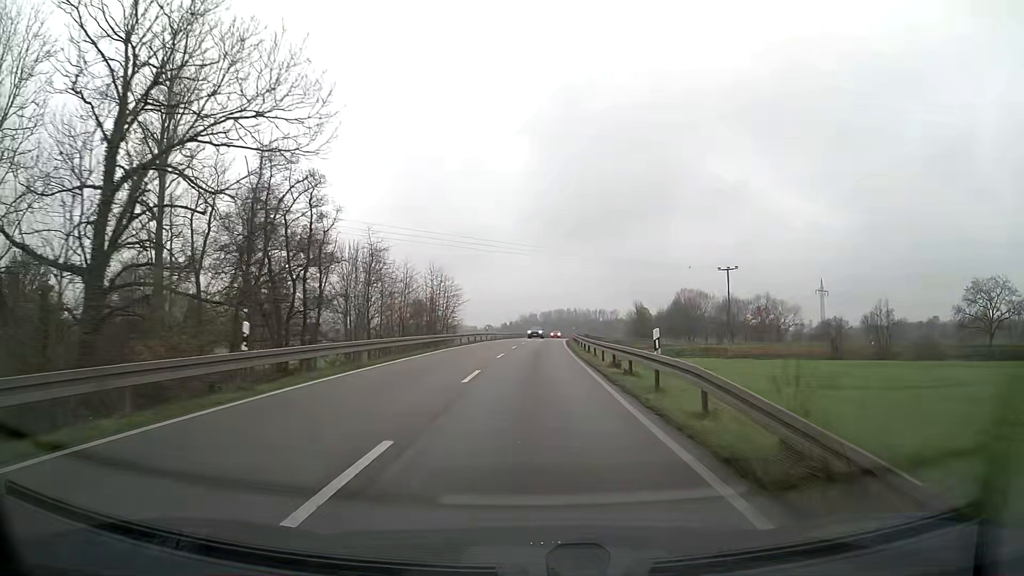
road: secondary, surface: asphalt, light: Day
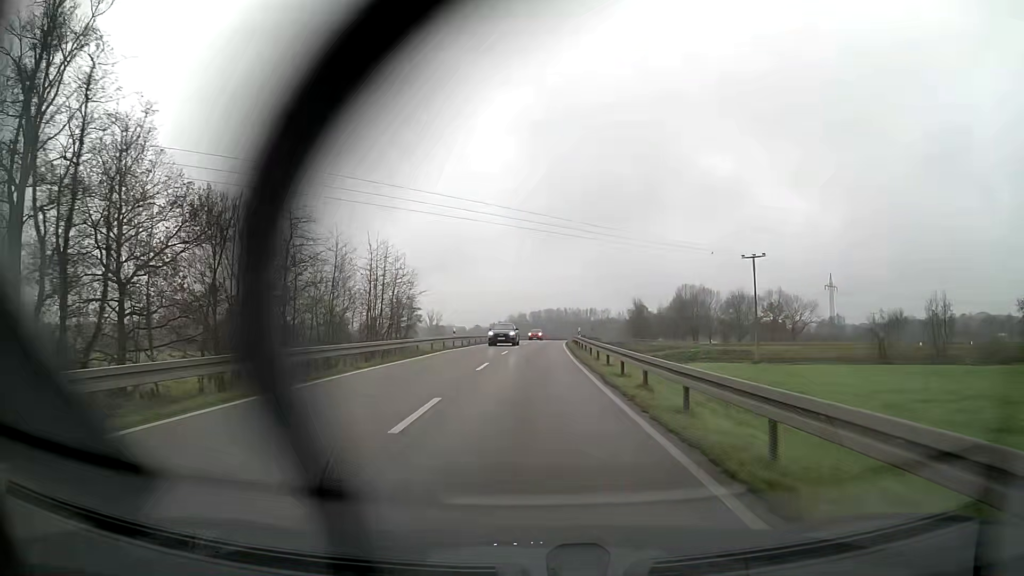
(+0.2, +19.5) m; +1°
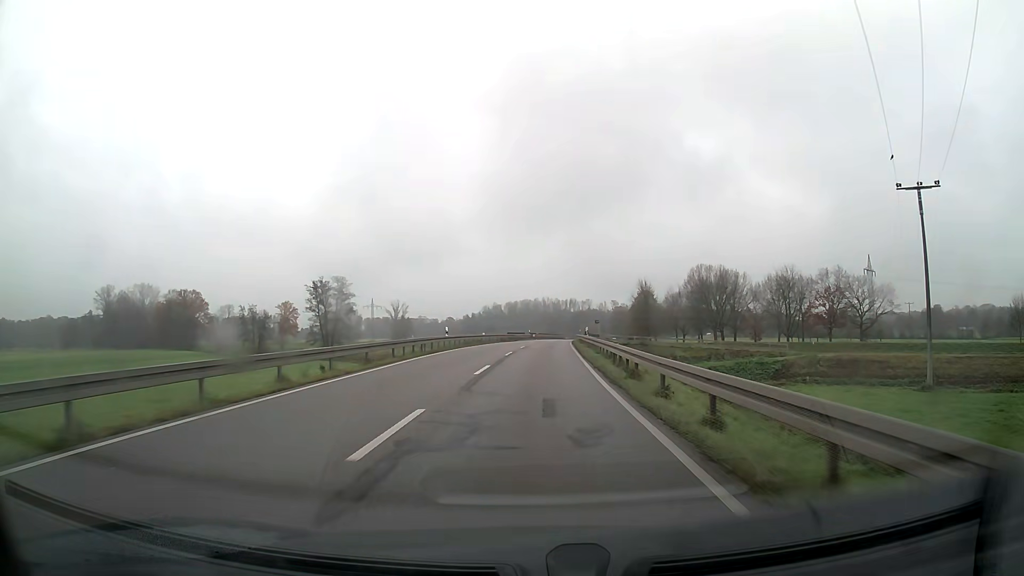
(+0.7, +50.1) m; +2°
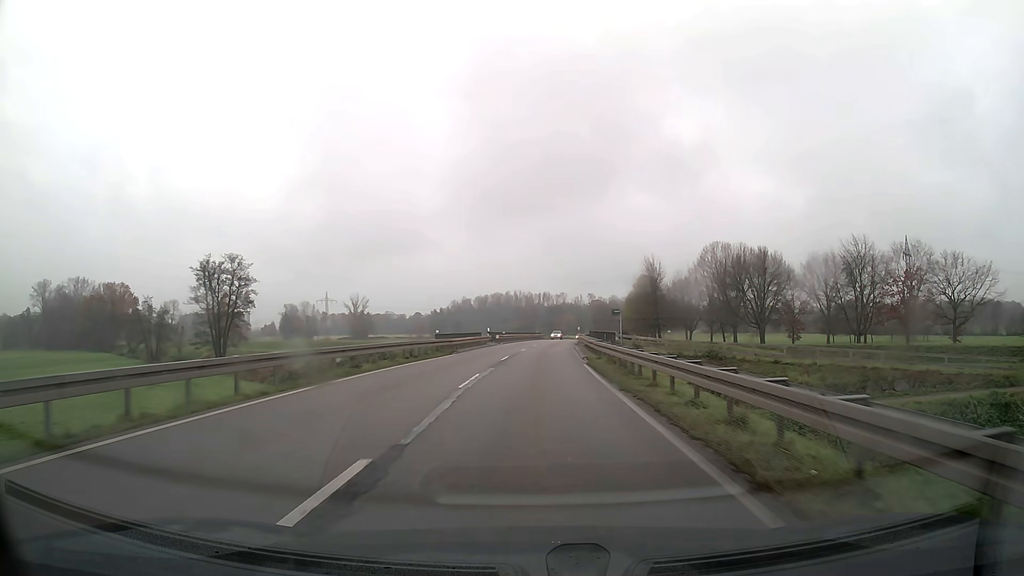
(+0.9, +40.2) m; +2°
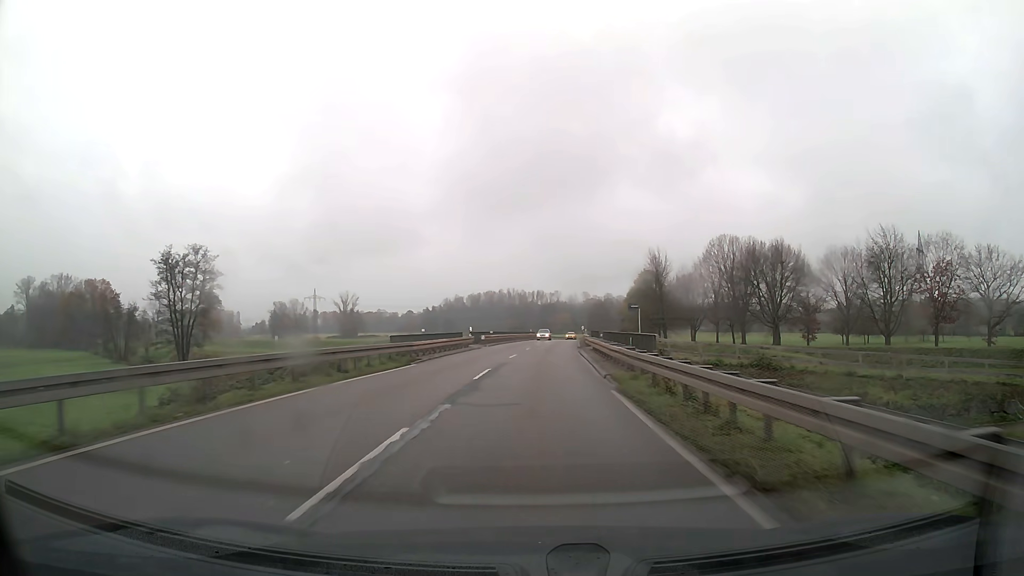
(0.0, +10.1) m; +1°
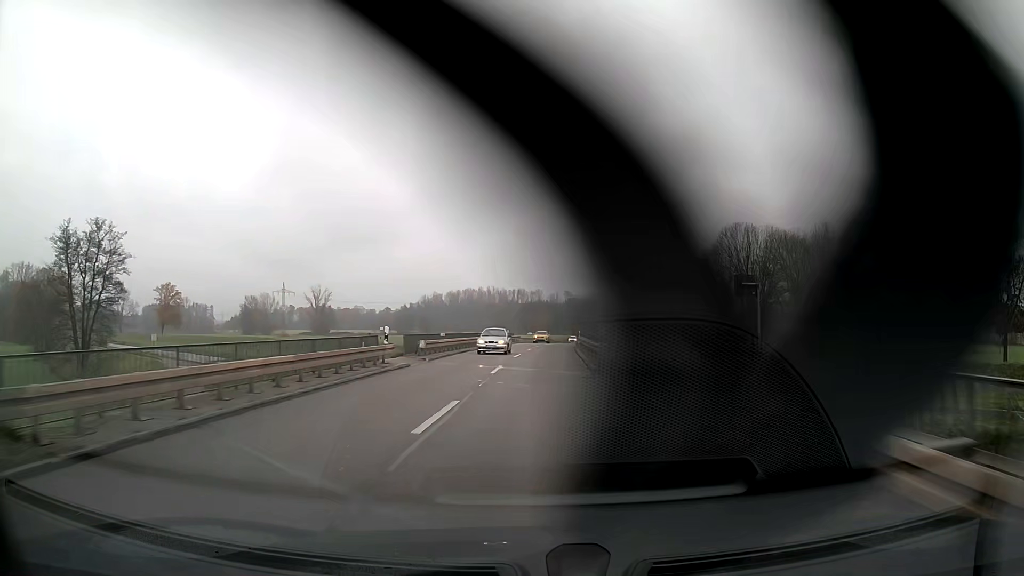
(+0.2, +20.2) m; +2°
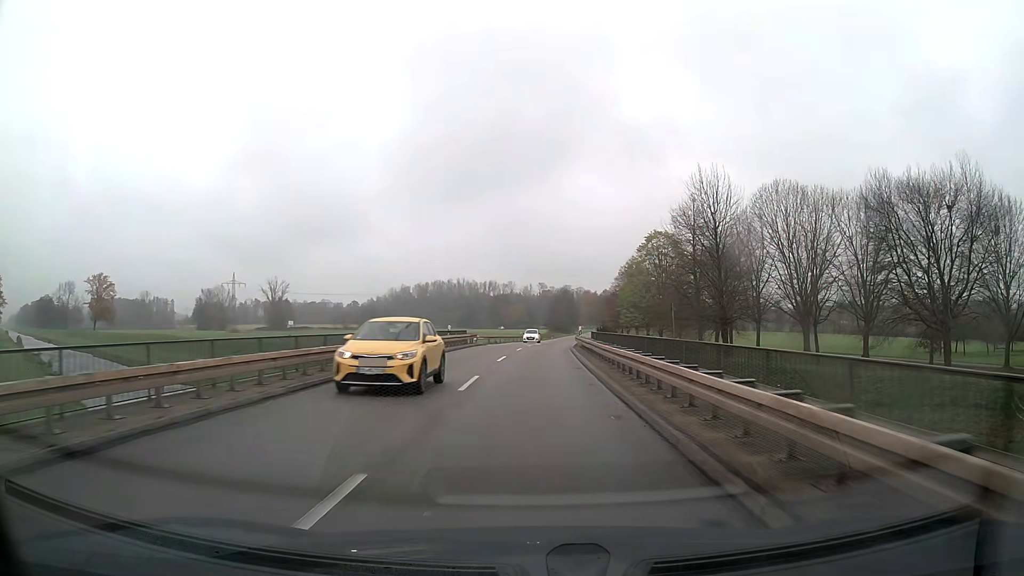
(+0.7, +30.6) m; +2°
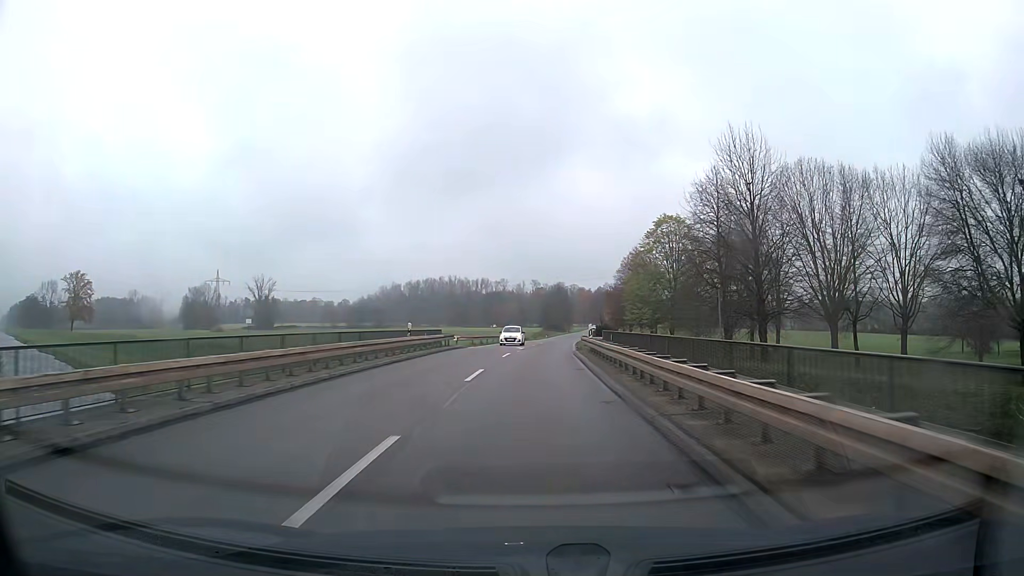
(0.0, +10.3) m; 0°
(0, +10) (0, +20) (+1, +30) (+1, +40) (+2, +50) (+2, +60) (+3, +70) (+4, +80) (+5, +90) (+5, +100) m
